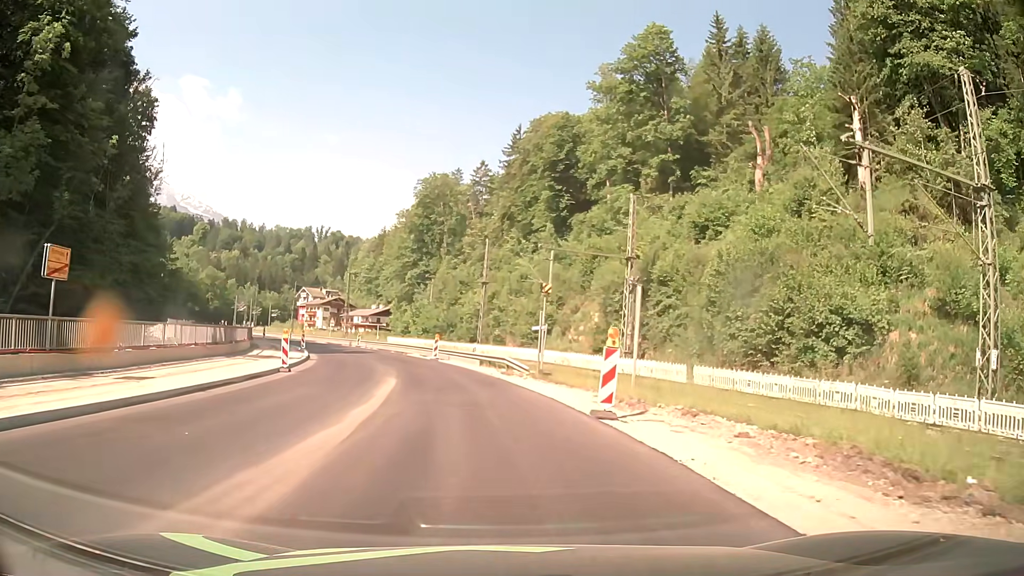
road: primary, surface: asphalt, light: Day
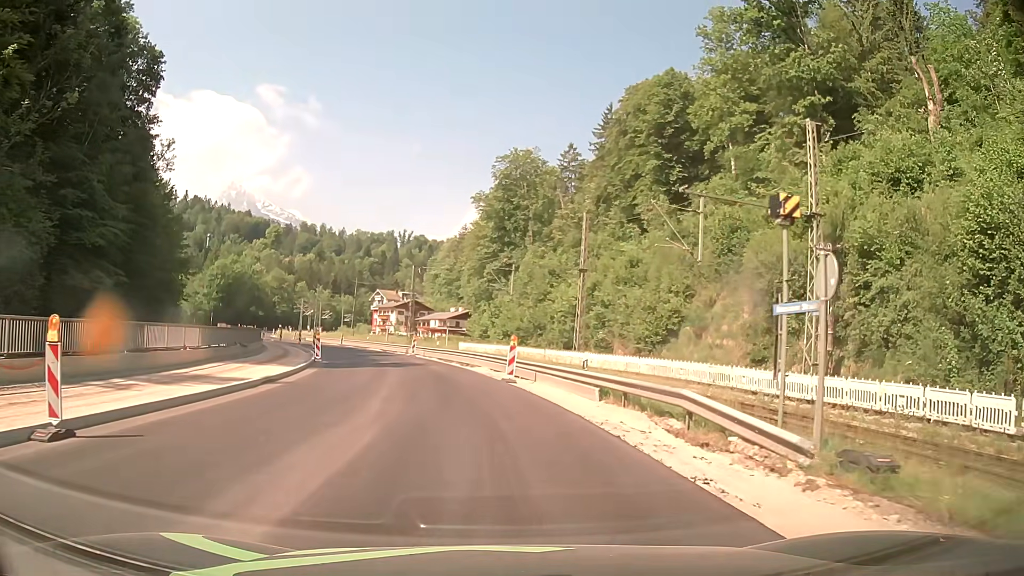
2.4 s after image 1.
(-1.1, +18.7) m; -7°
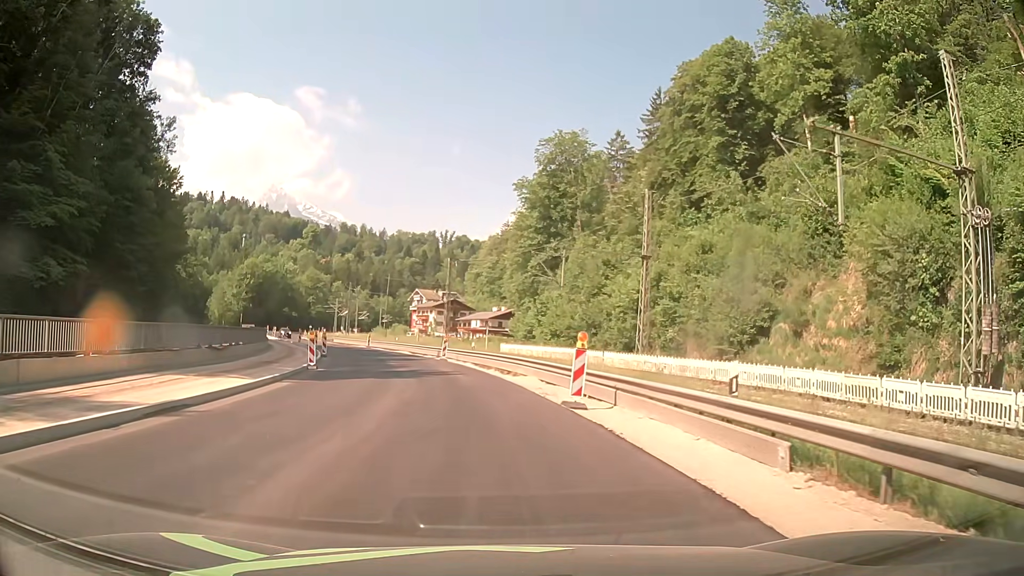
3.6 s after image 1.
(-0.3, +9.3) m; -4°
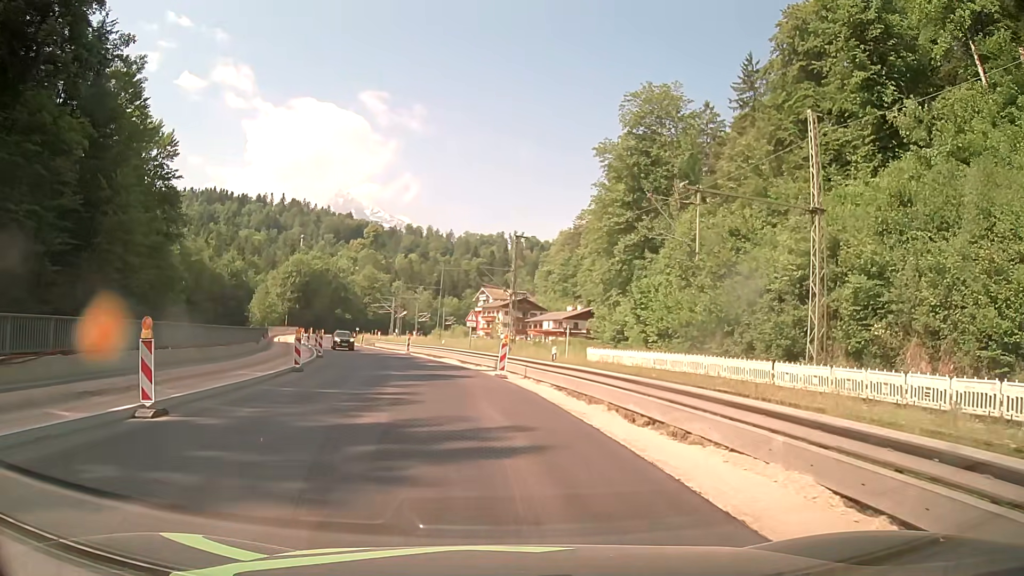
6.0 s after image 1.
(-0.9, +18.7) m; -6°
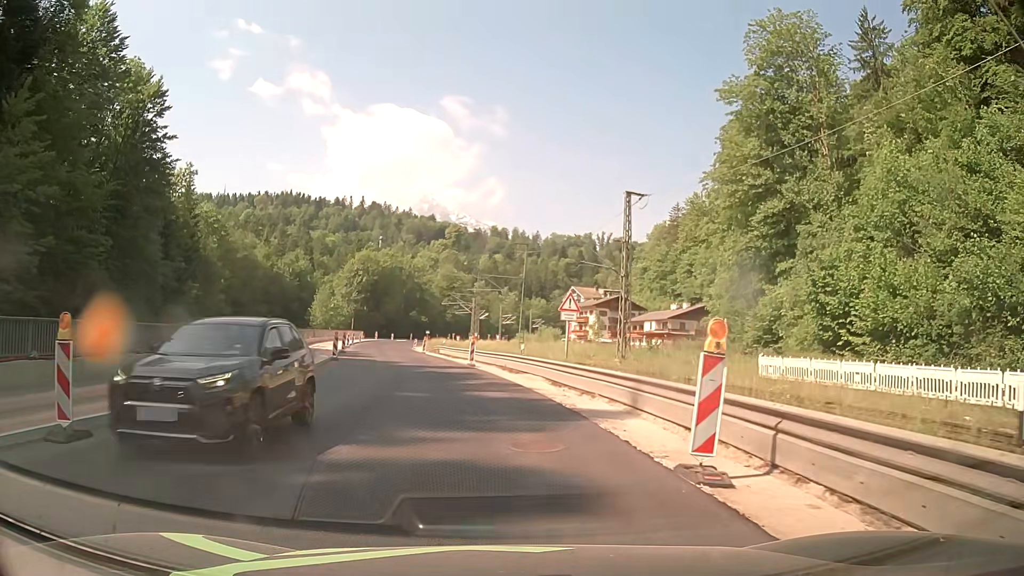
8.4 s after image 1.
(-1.0, +18.7) m; -8°
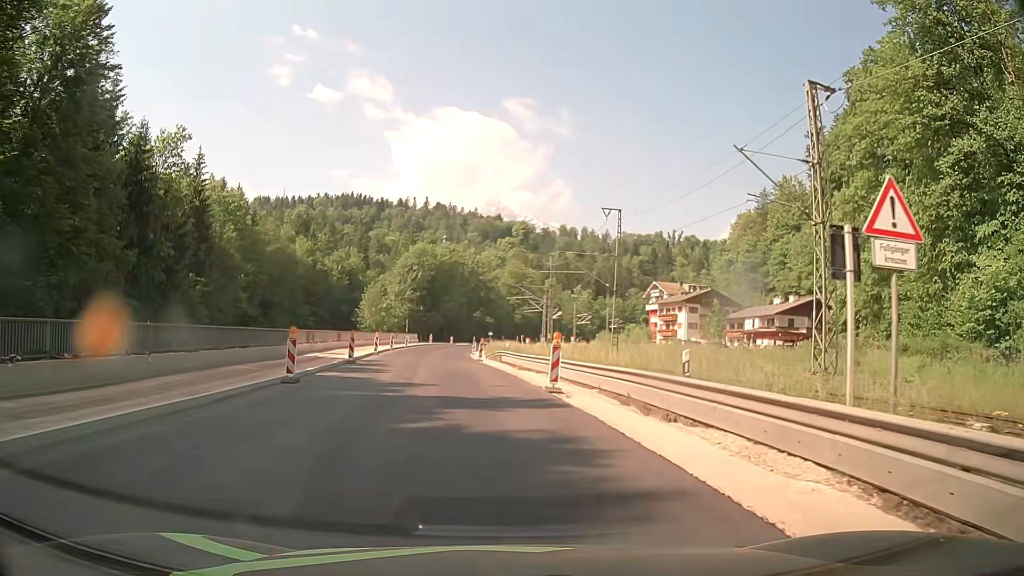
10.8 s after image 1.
(-0.9, +18.7) m; -6°
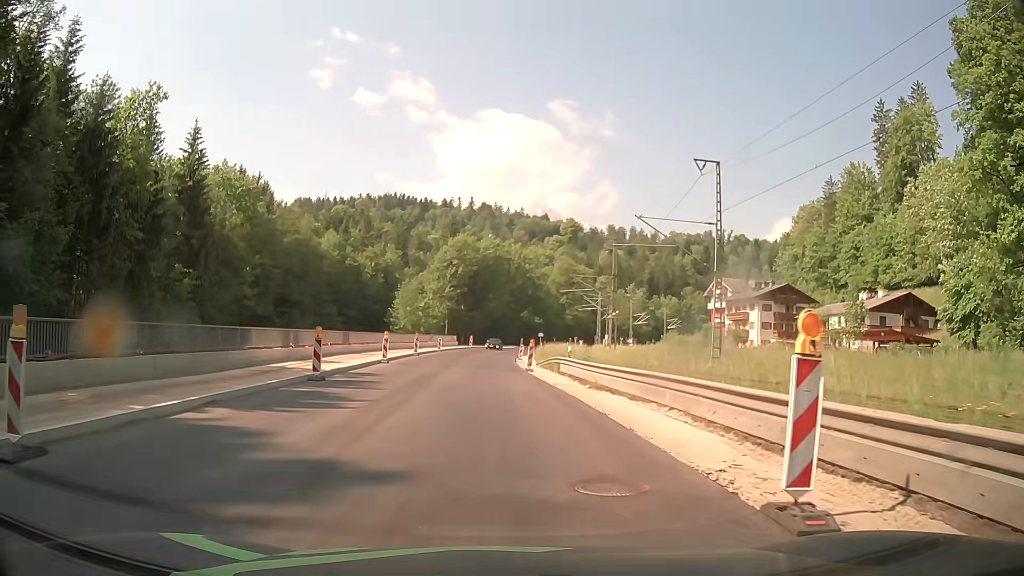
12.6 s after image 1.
(-0.4, +14.0) m; -4°
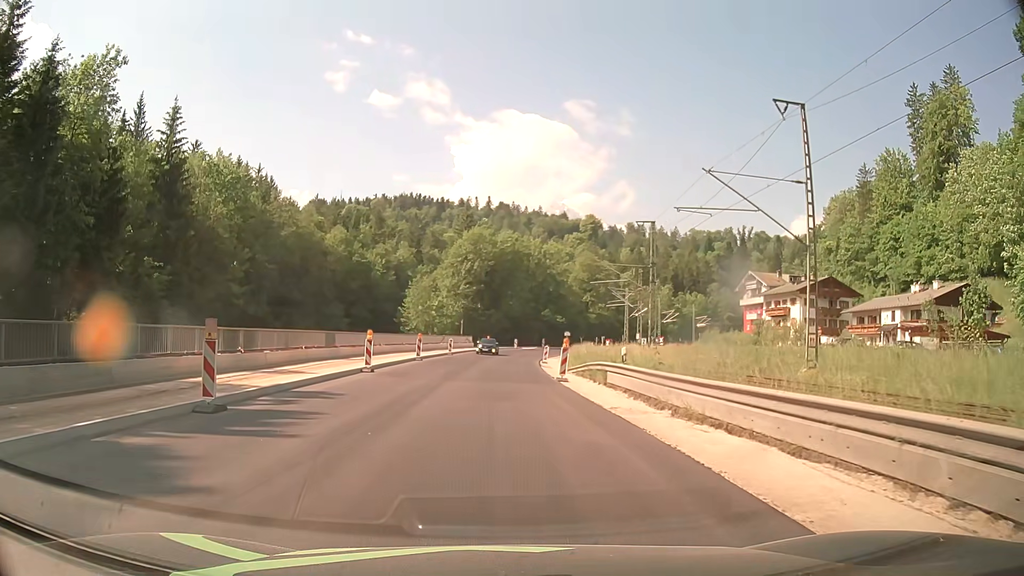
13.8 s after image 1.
(-0.2, +9.3) m; -2°
(0, +10) (0, +20) (0, +30) (0, +40) (0, +50) (+1, +60) (+2, +70) (+4, +80) (+6, +90) (+8, +99) m
